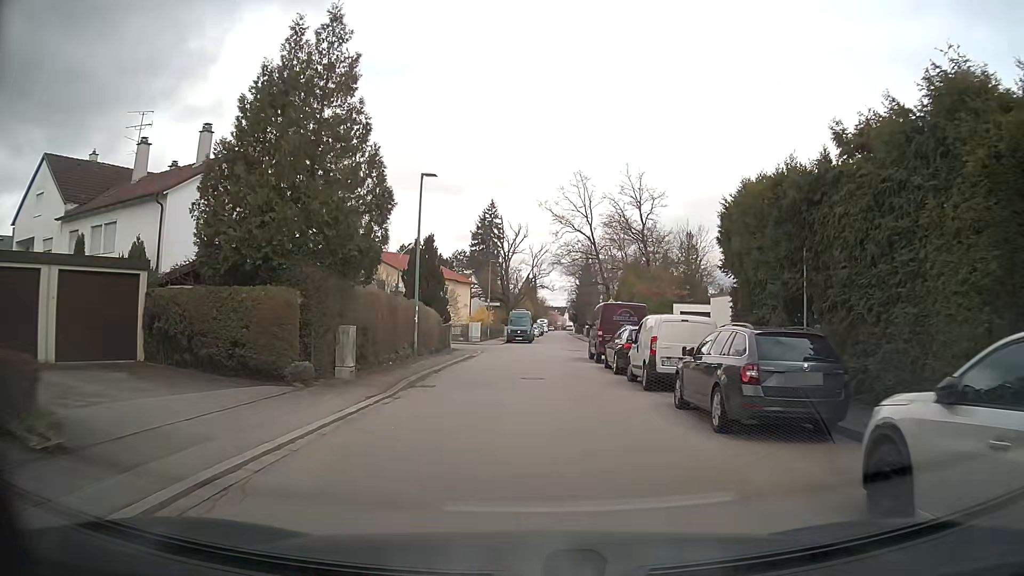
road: residential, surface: asphalt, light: Day
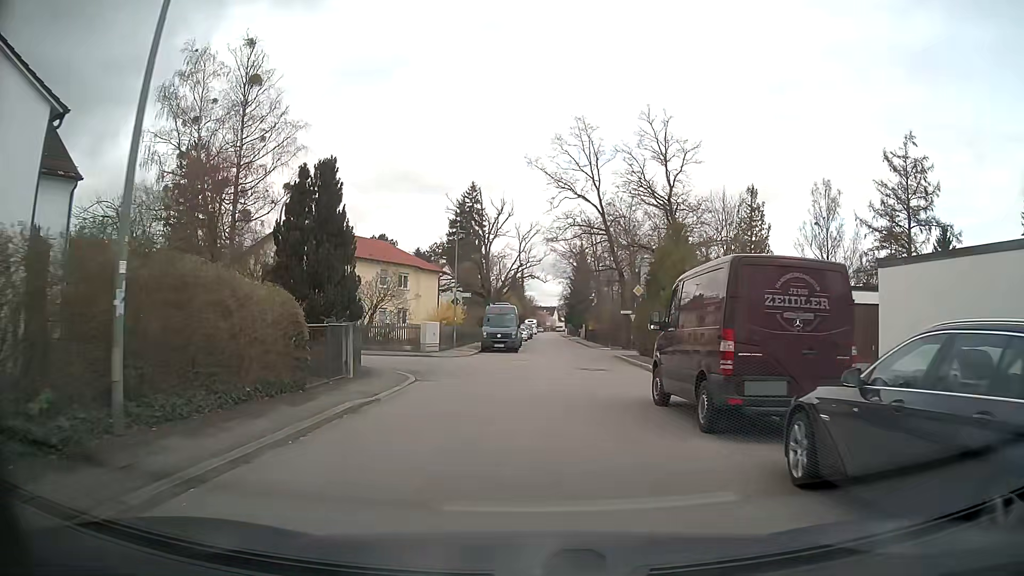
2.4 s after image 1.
(-0.1, +17.4) m; 0°
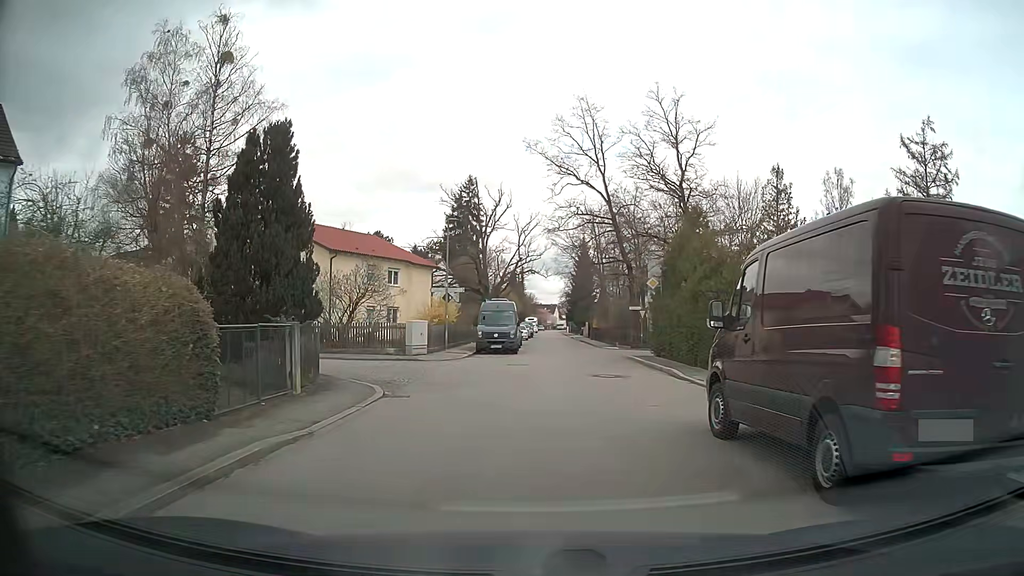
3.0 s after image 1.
(0.0, +3.9) m; 0°
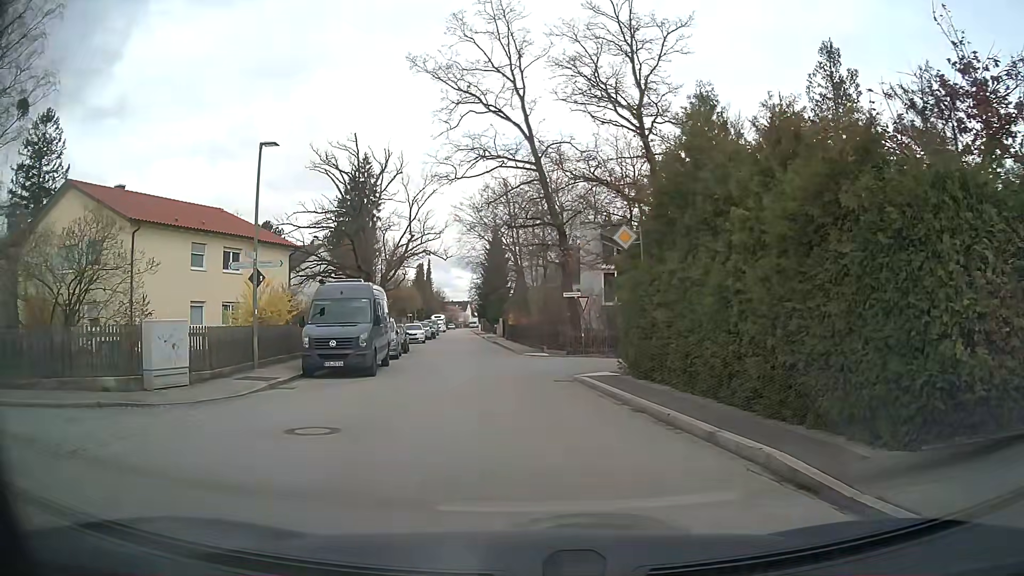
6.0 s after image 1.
(+1.1, +14.2) m; +8°
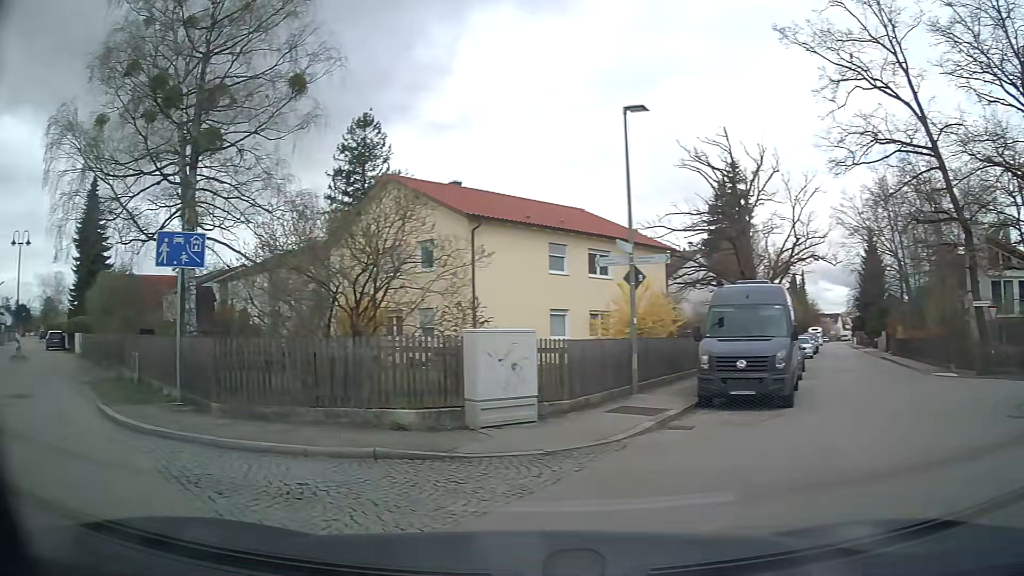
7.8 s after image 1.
(-0.9, +4.4) m; -30°
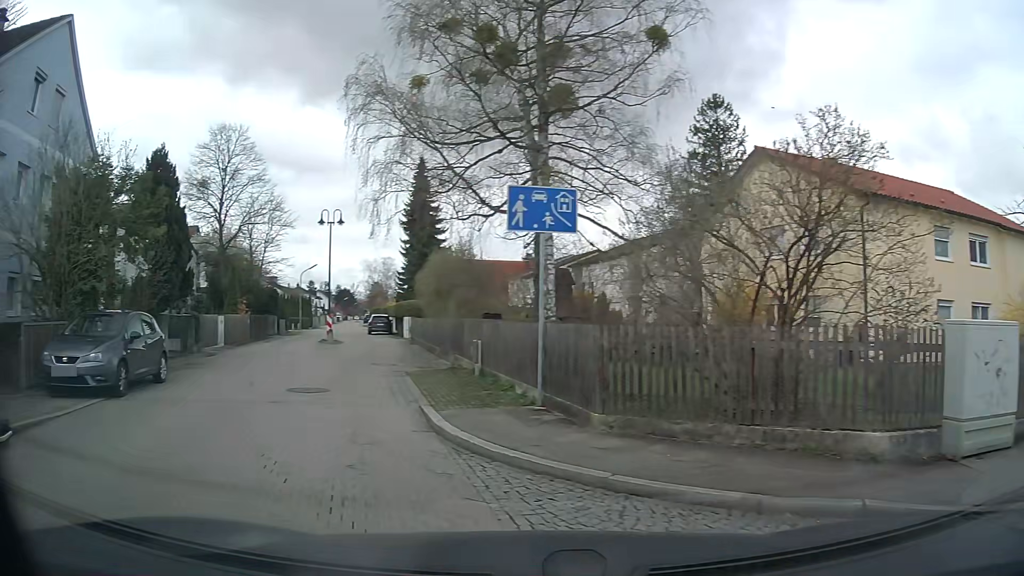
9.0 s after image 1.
(-0.8, +3.0) m; -30°
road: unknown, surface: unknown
